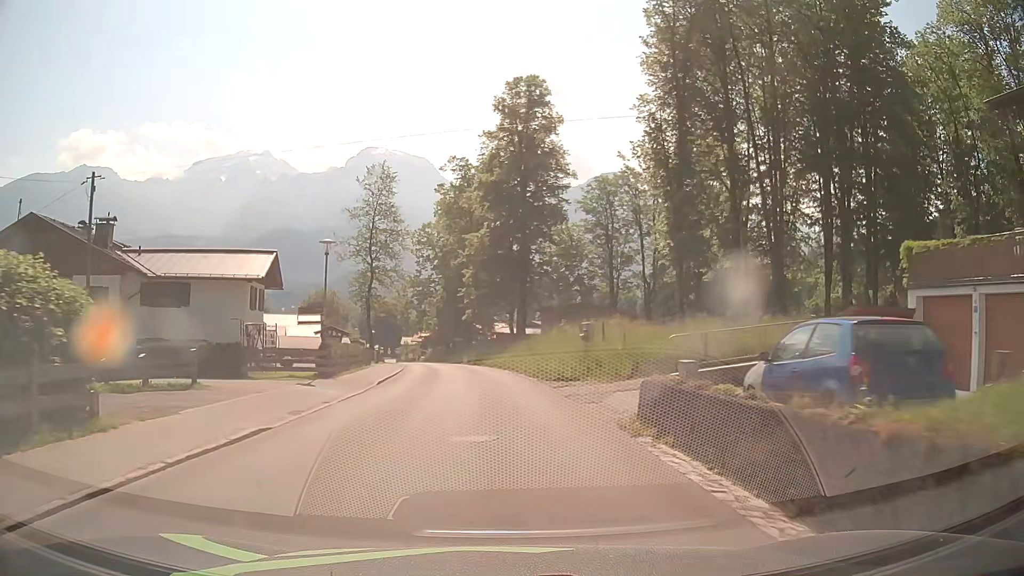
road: tertiary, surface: asphalt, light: Day
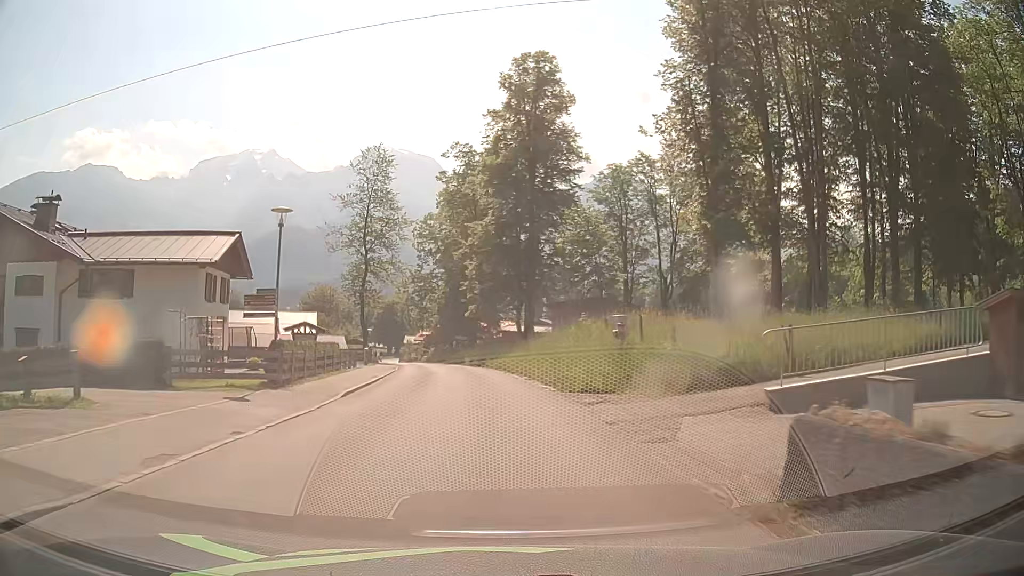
(0.0, +6.0) m; 0°
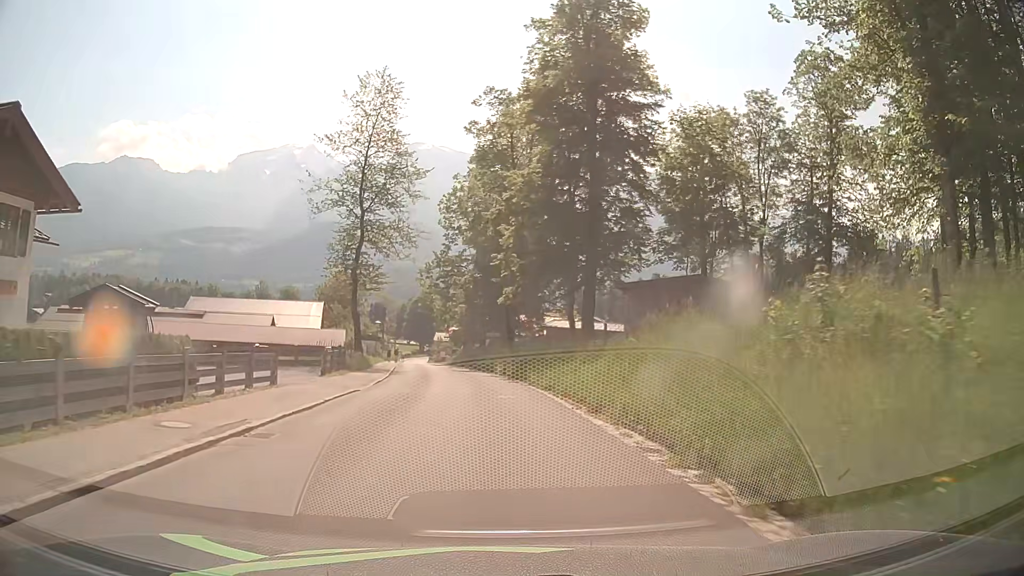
(-0.6, +18.2) m; -3°
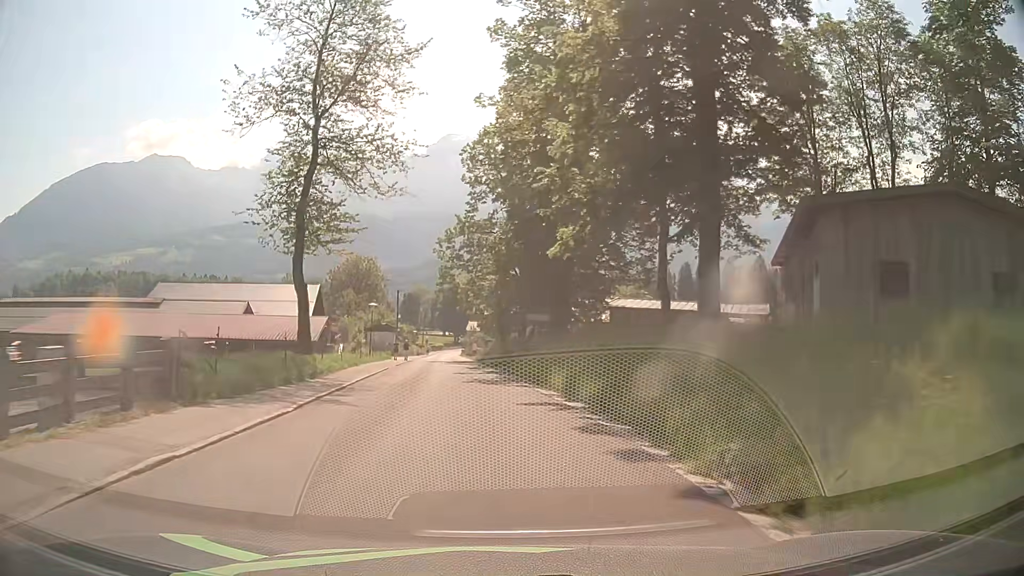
(-0.7, +19.6) m; -4°
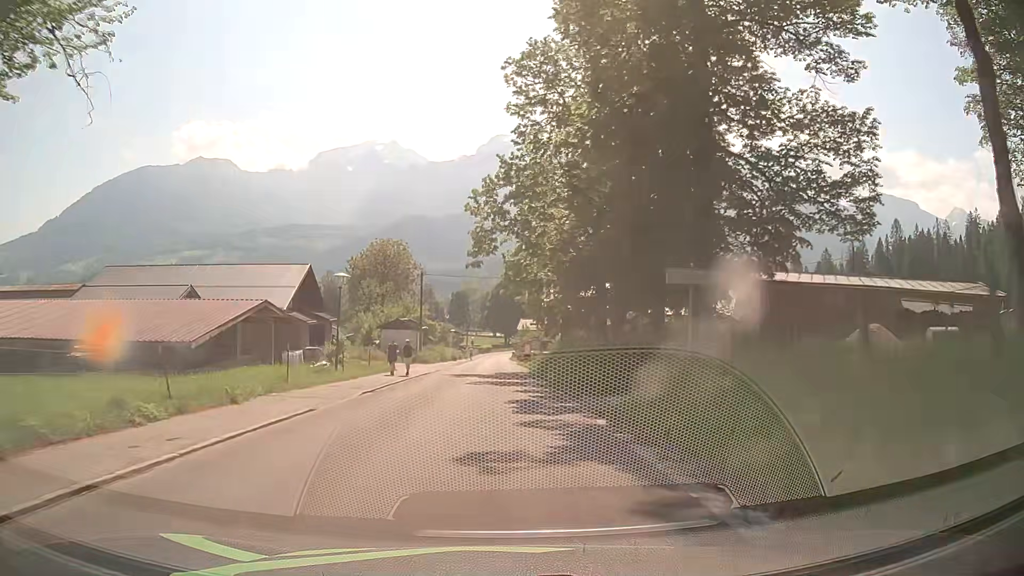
(-0.7, +21.5) m; -3°
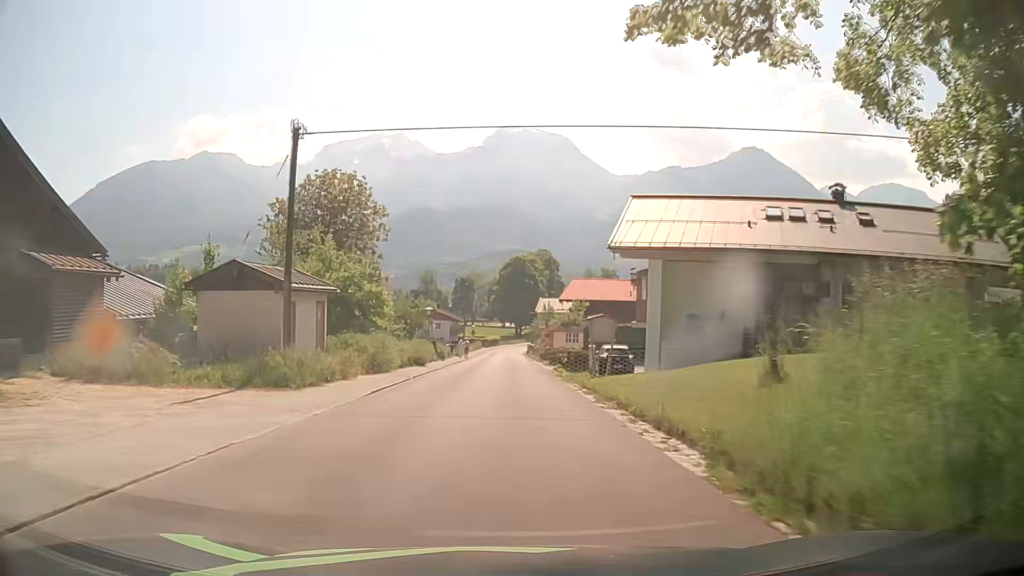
(-0.8, +37.5) m; -2°
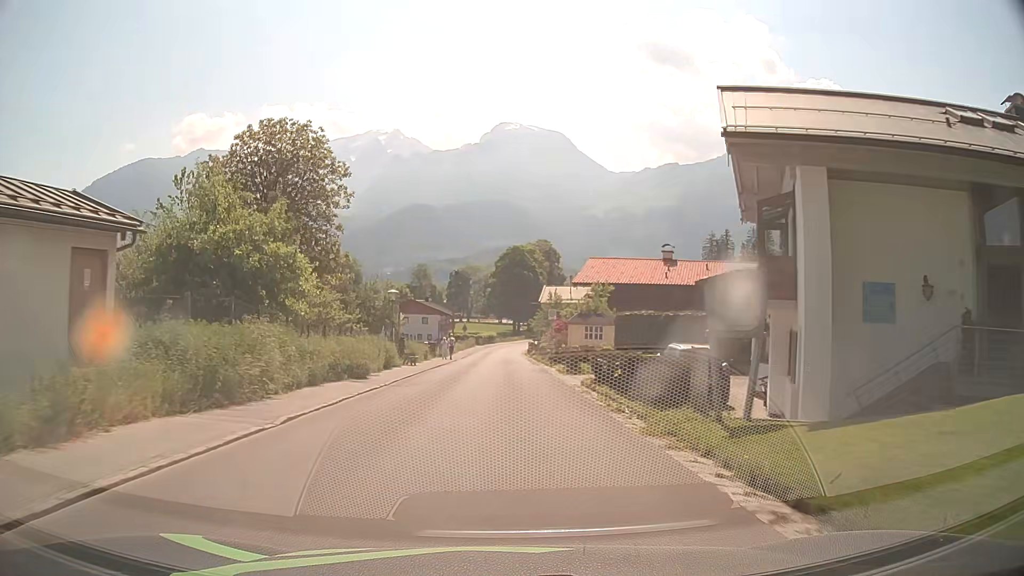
(+0.3, +15.0) m; +1°
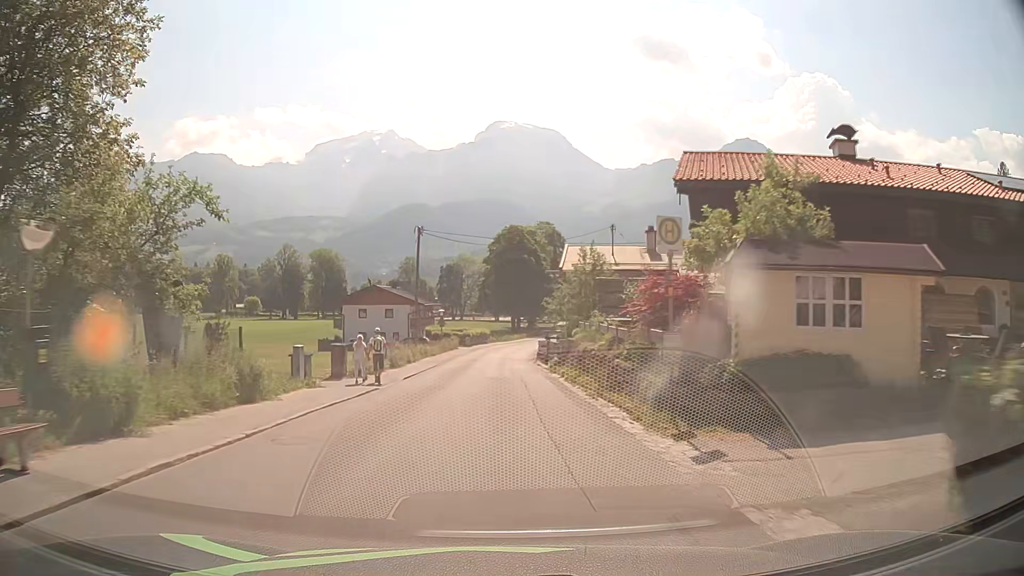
(+0.1, +30.0) m; 0°
(0, +10) (0, +20) (0, +30) (-1, +40) (-1, +50) (0, +60) (0, +70) (+1, +80) (+3, +90) (+4, +100) m
